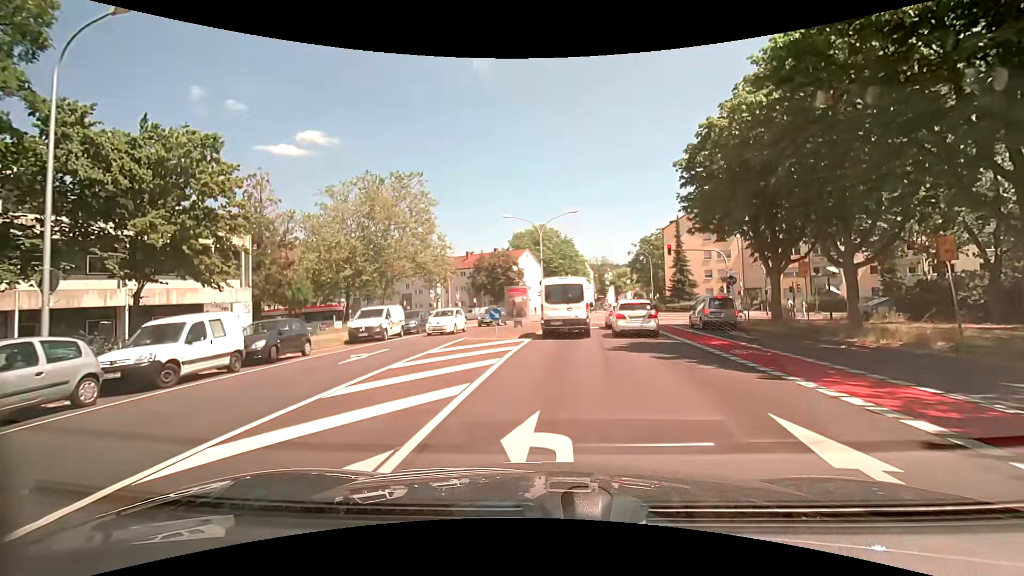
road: tertiary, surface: asphalt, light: Day
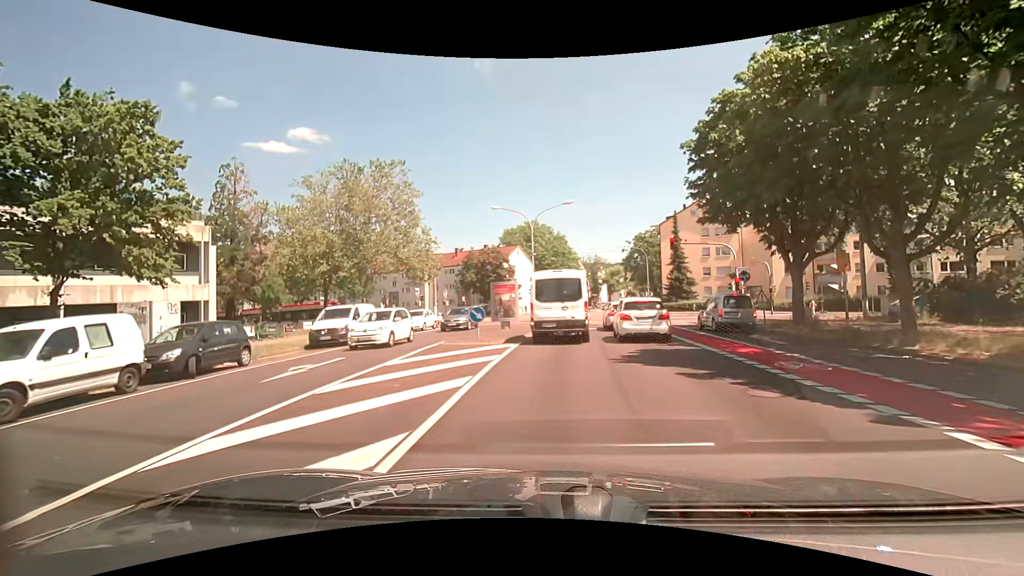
(0.0, +3.3) m; 0°
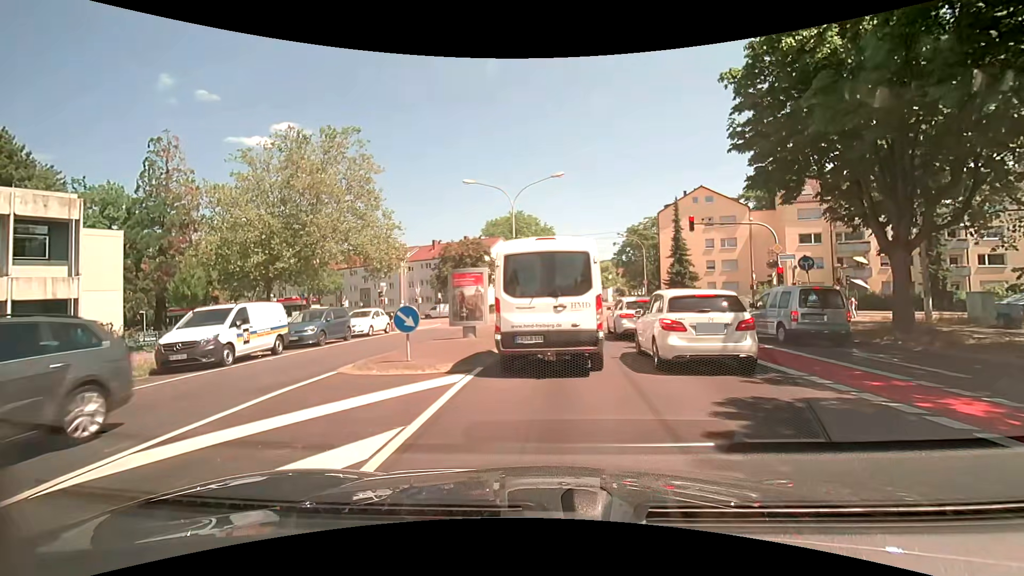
(+0.2, +7.7) m; +2°
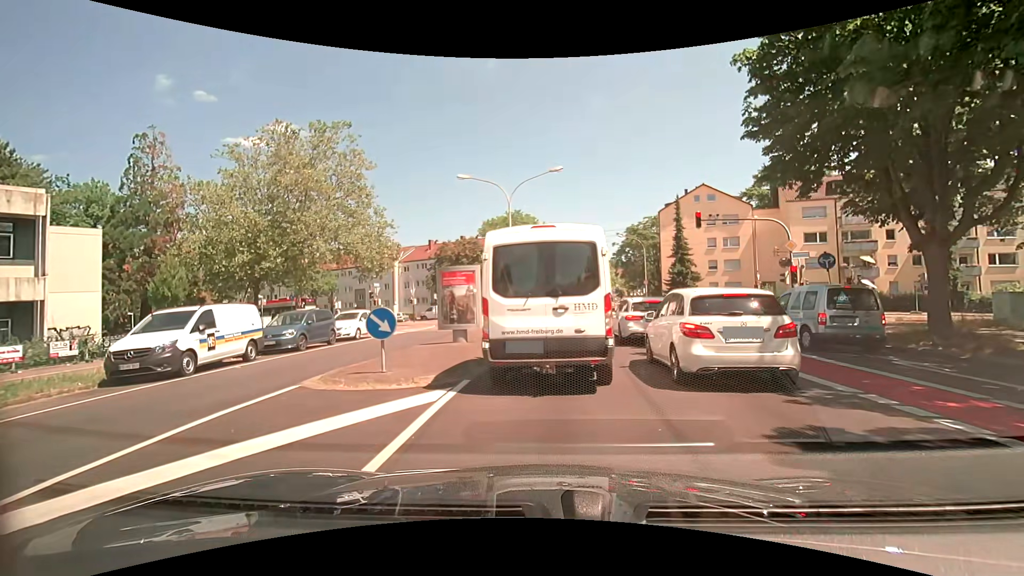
(0.0, +1.5) m; +2°
